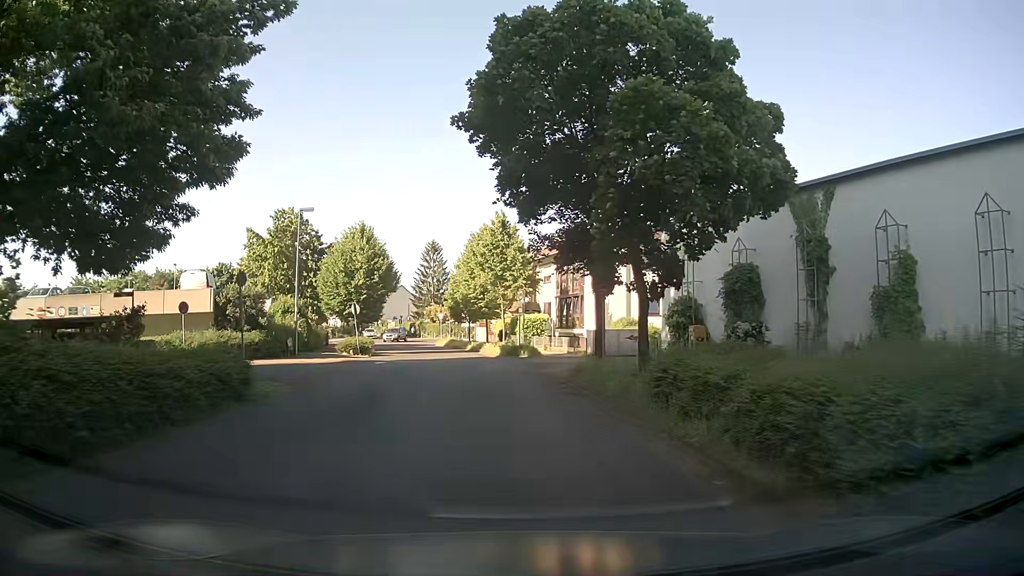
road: residential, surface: asphalt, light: Day
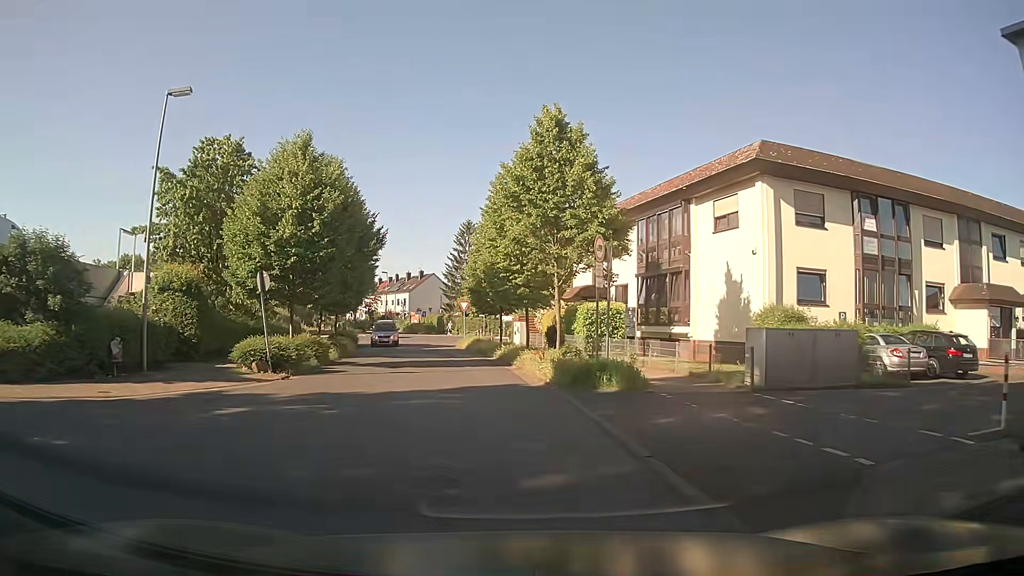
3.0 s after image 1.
(-0.9, +19.1) m; -5°
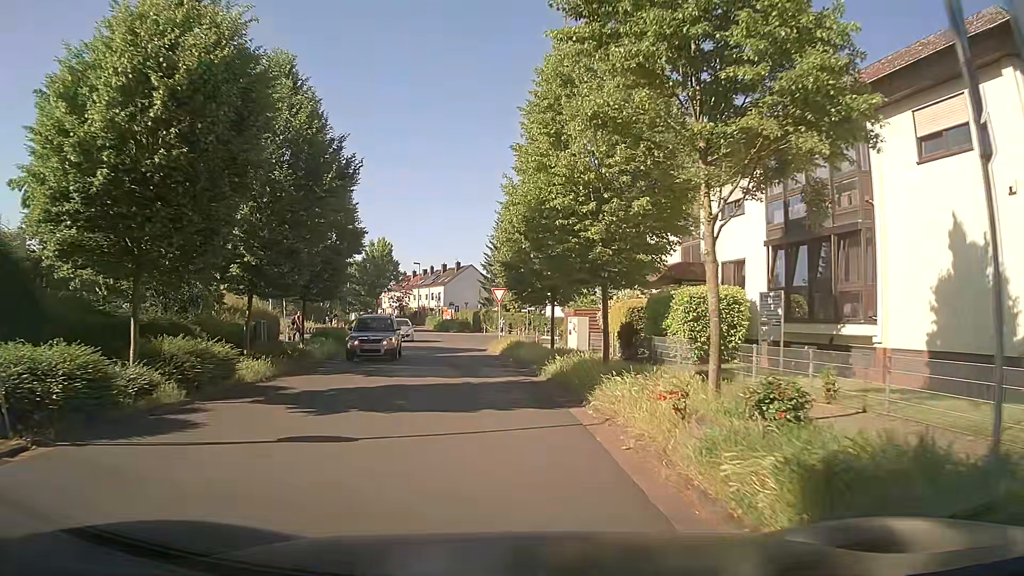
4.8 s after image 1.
(-0.4, +12.3) m; -4°
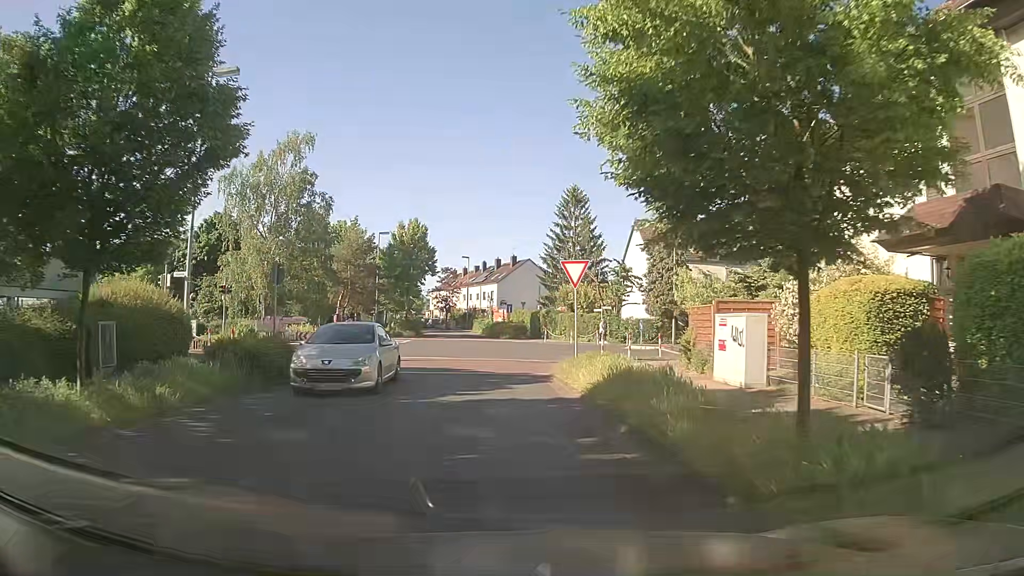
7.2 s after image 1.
(-0.7, +15.8) m; -3°
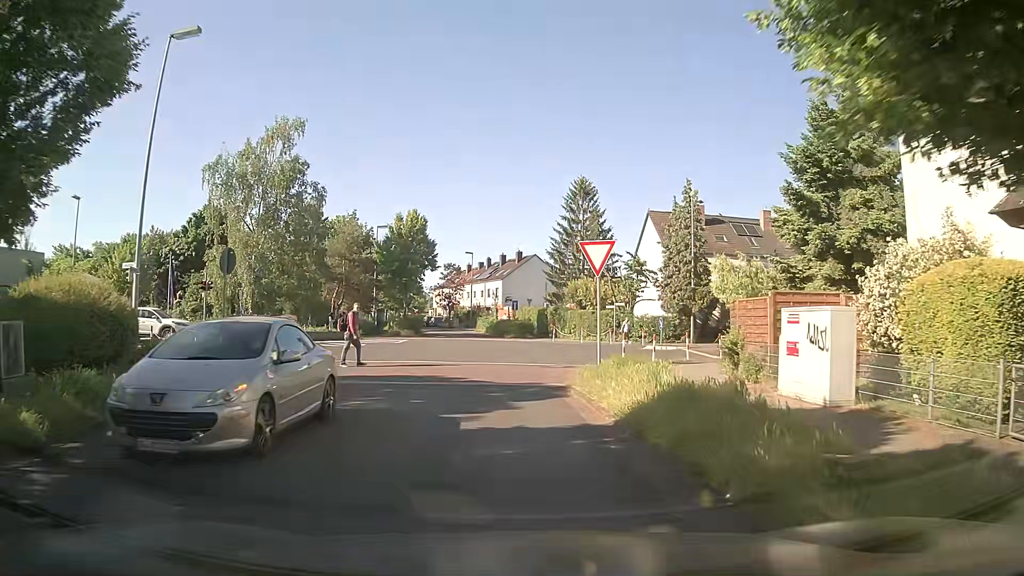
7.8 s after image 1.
(-0.1, +3.6) m; -2°
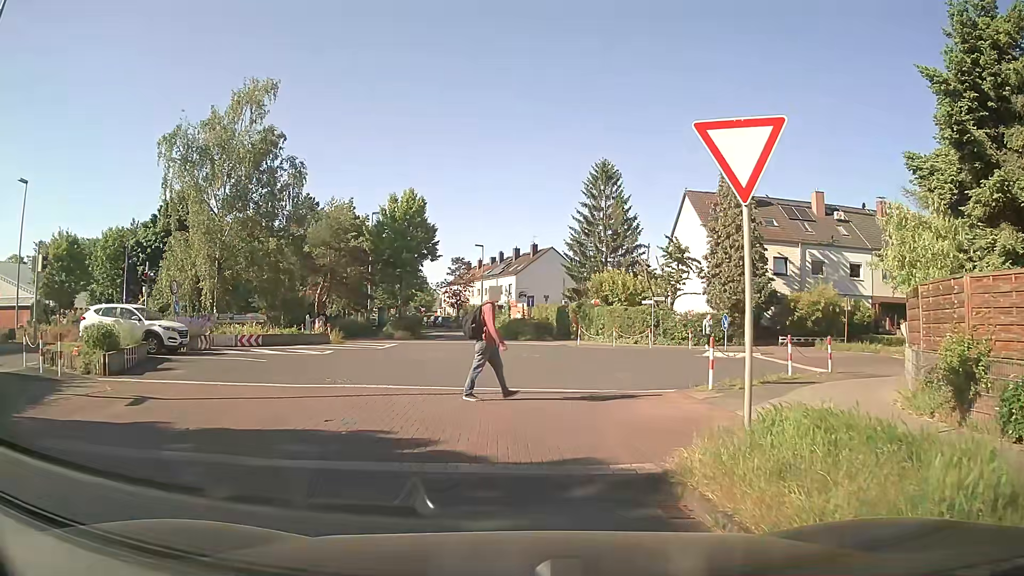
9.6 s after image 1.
(-0.1, +8.1) m; -1°
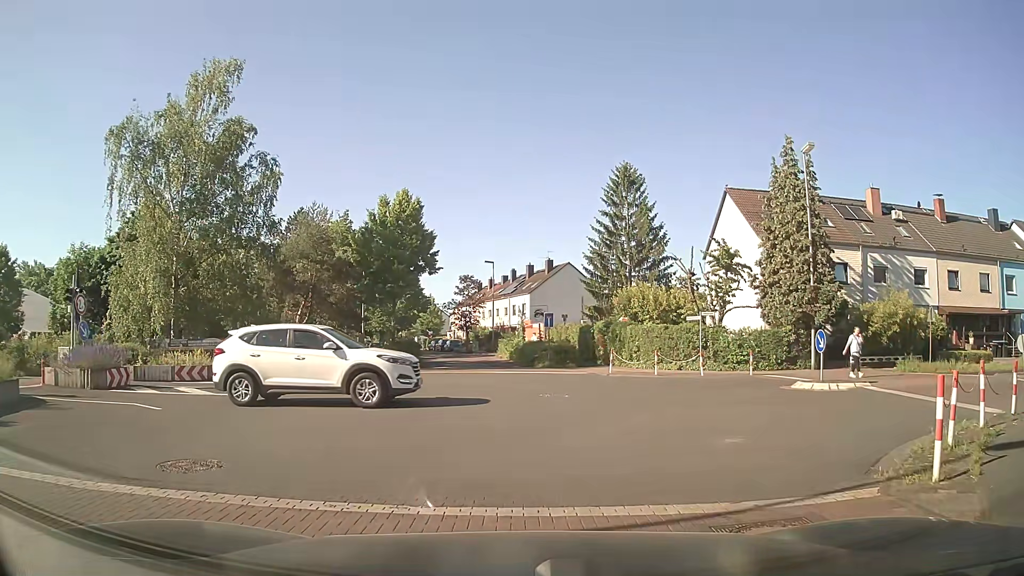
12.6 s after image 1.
(-0.1, +7.1) m; 0°
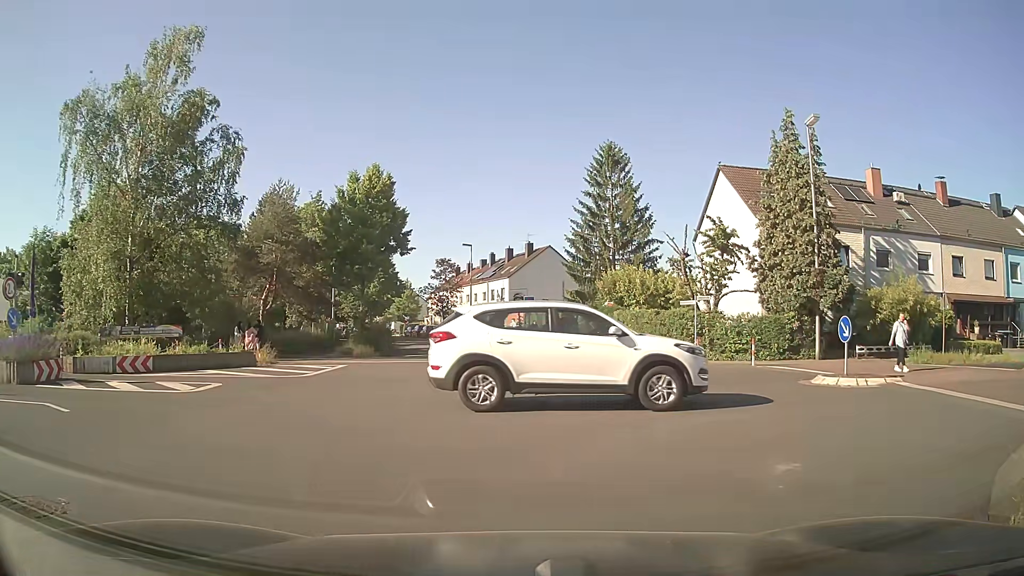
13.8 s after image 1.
(0.0, +2.7) m; +2°
